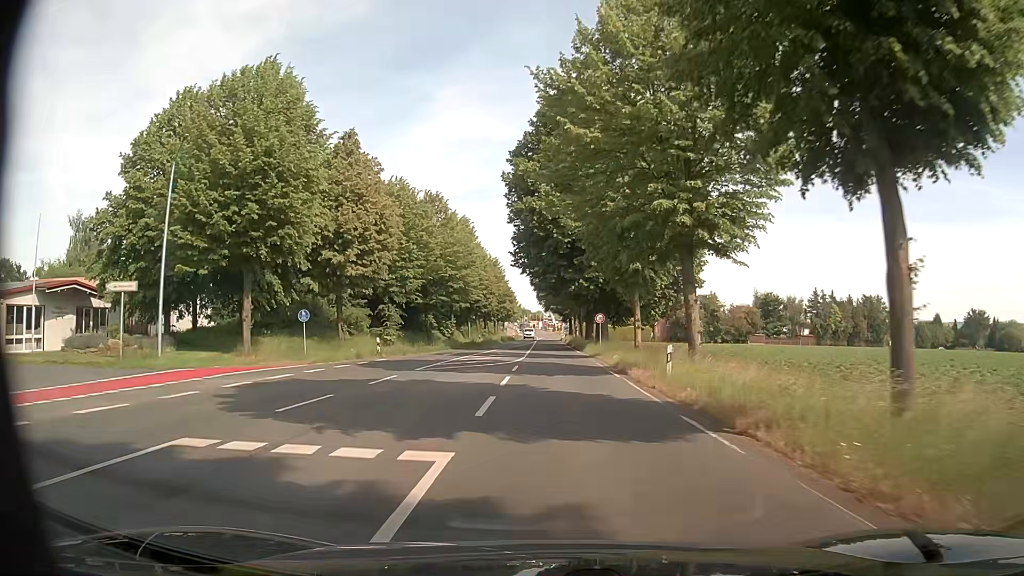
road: secondary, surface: asphalt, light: Day
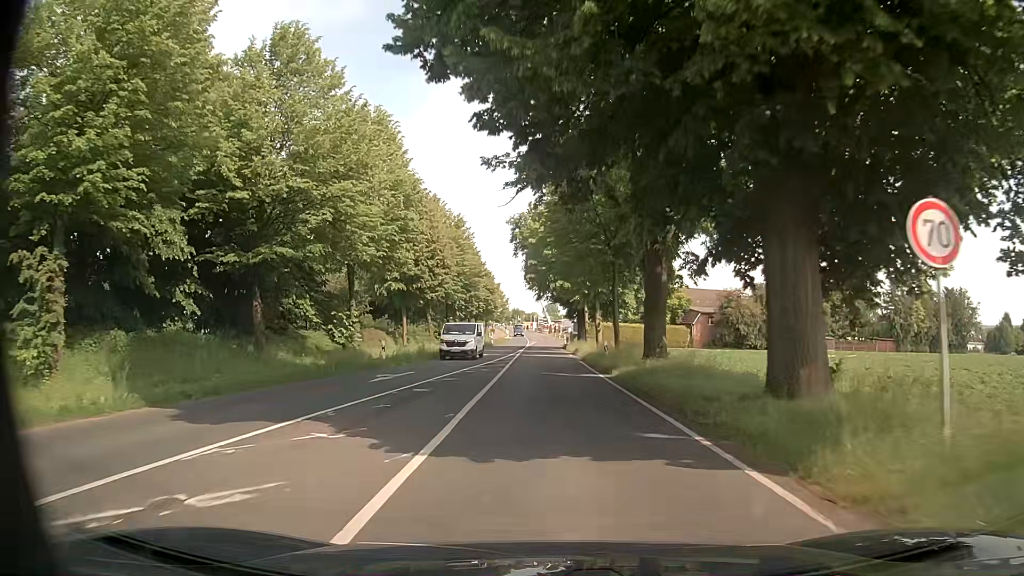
(+0.2, +39.3) m; +1°
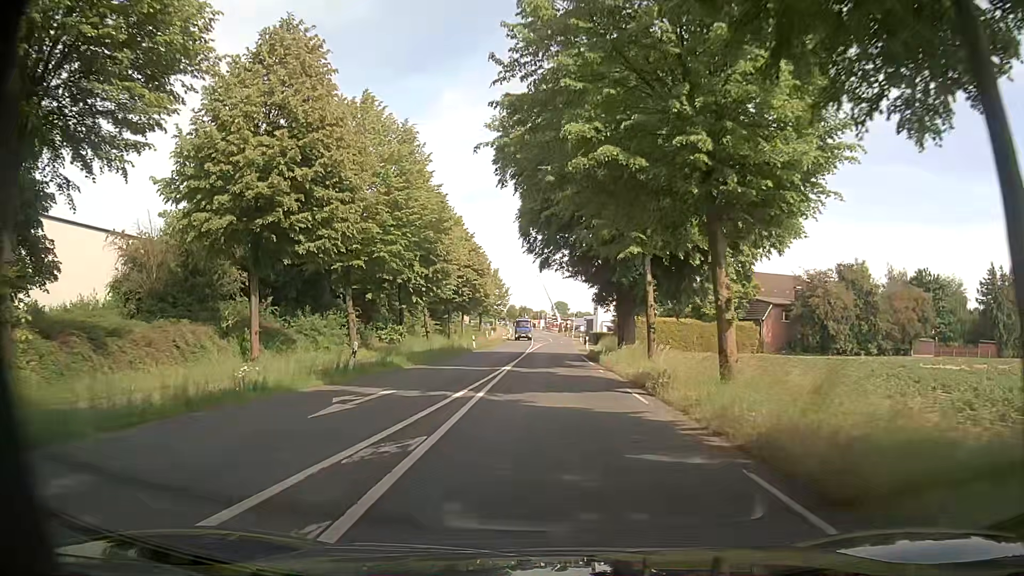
(-0.5, +28.5) m; -2°
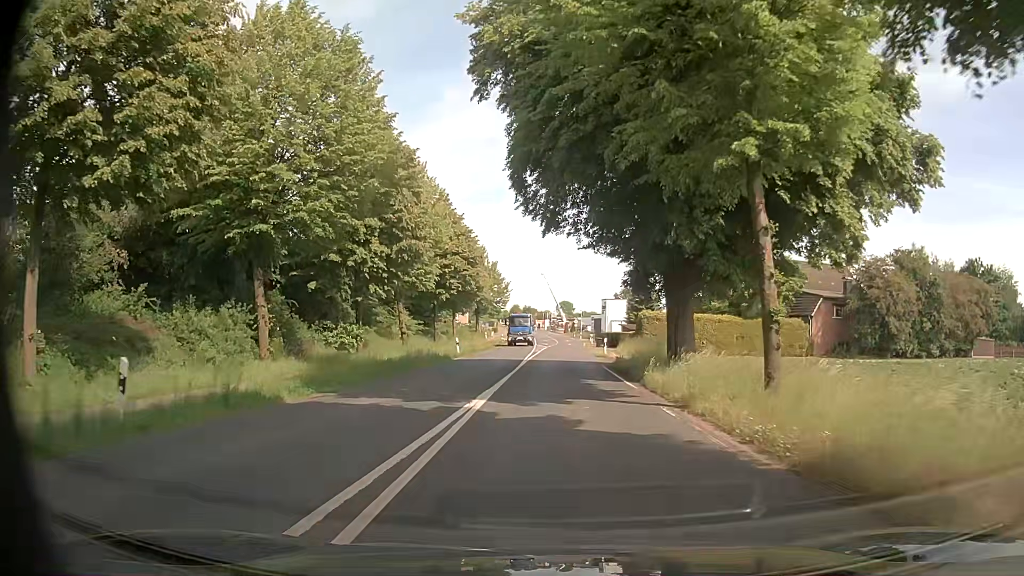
(+0.1, +12.2) m; 0°
(0, +10) (0, +20) (+1, +30) (+1, +40) (+2, +50) (+3, +60) (+3, +70) (+4, +80) (+4, +90) (+4, +100) m
